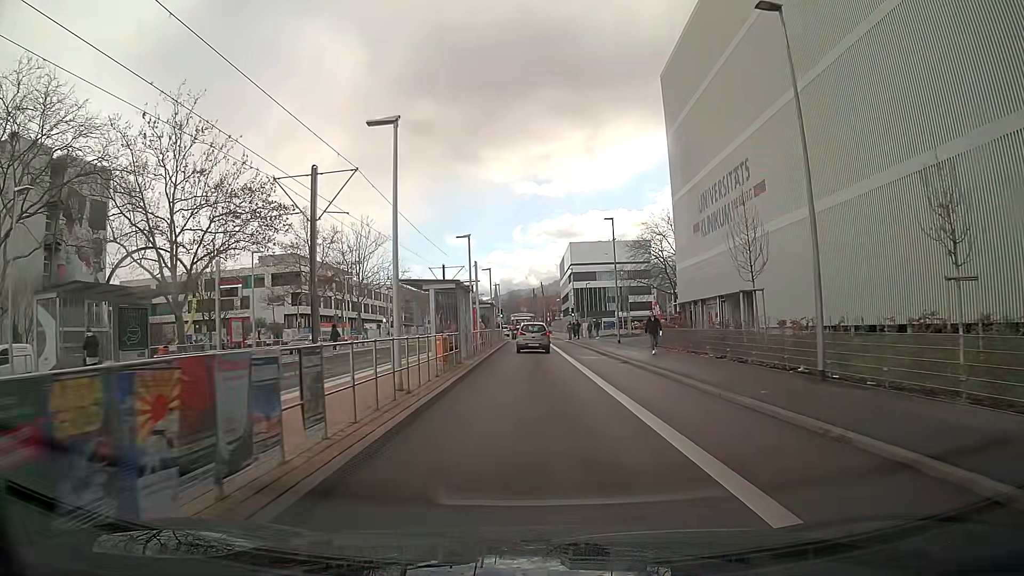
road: secondary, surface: asphalt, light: Day
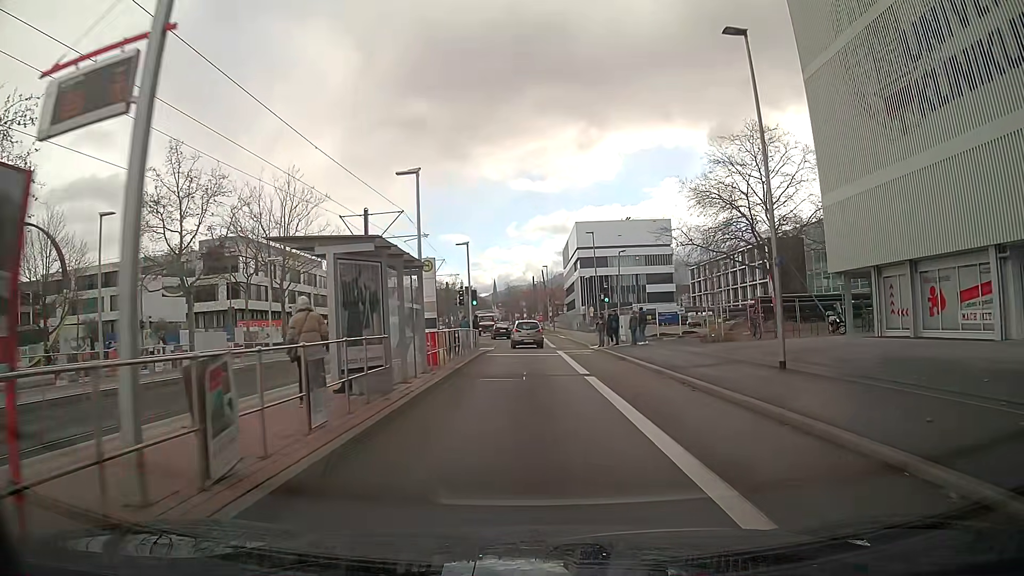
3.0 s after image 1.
(0.0, +29.5) m; 0°
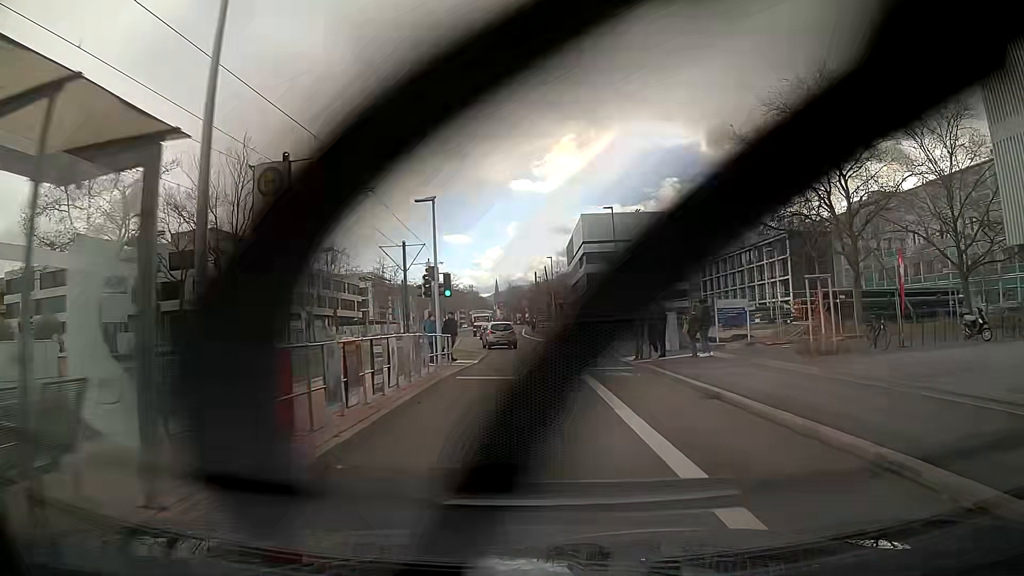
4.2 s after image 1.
(-0.1, +11.9) m; -1°
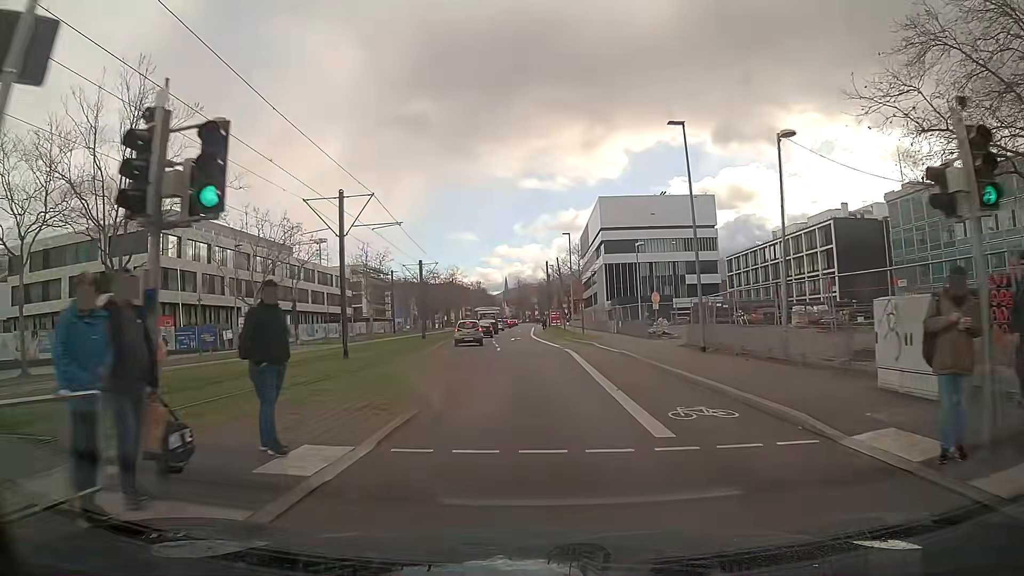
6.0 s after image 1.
(-0.1, +18.0) m; 0°
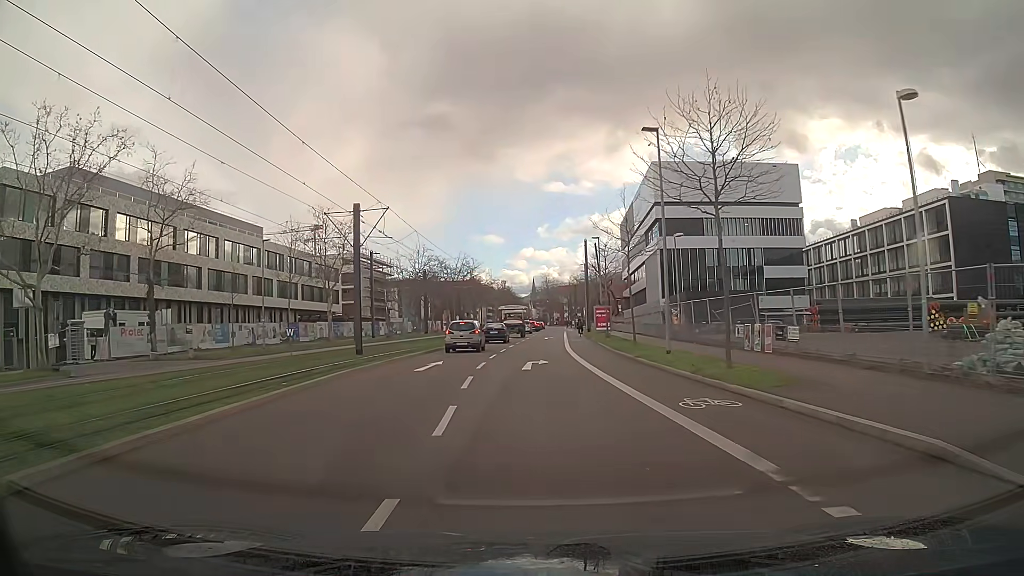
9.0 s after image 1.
(-0.6, +30.7) m; -3°
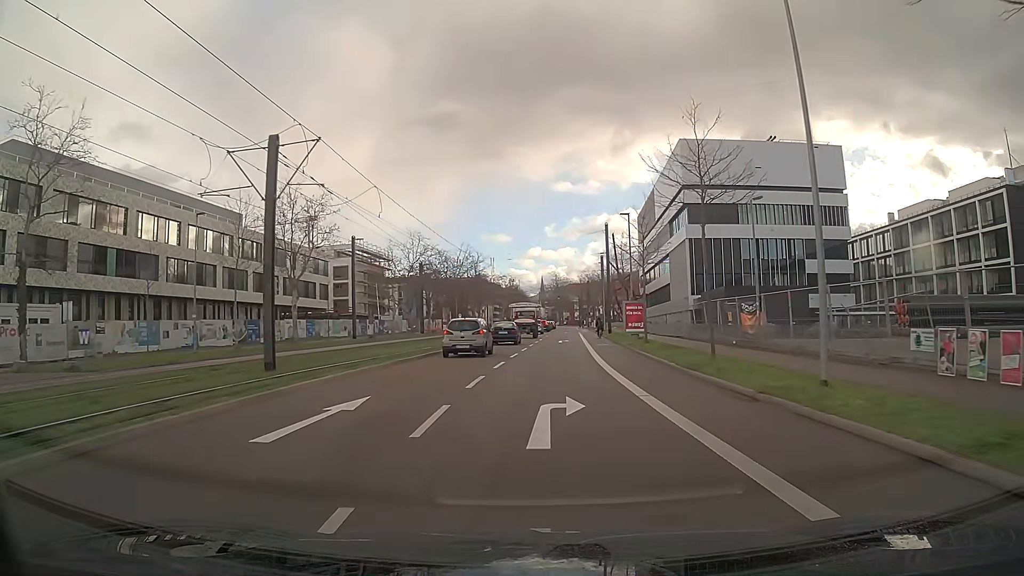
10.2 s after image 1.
(-0.1, +12.4) m; 0°
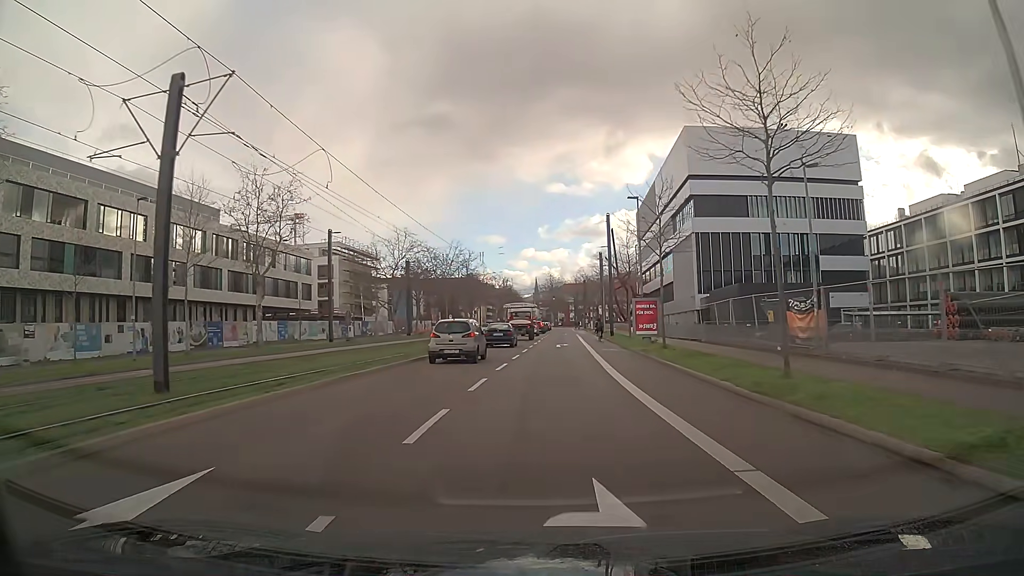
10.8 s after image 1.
(0.0, +6.2) m; +1°
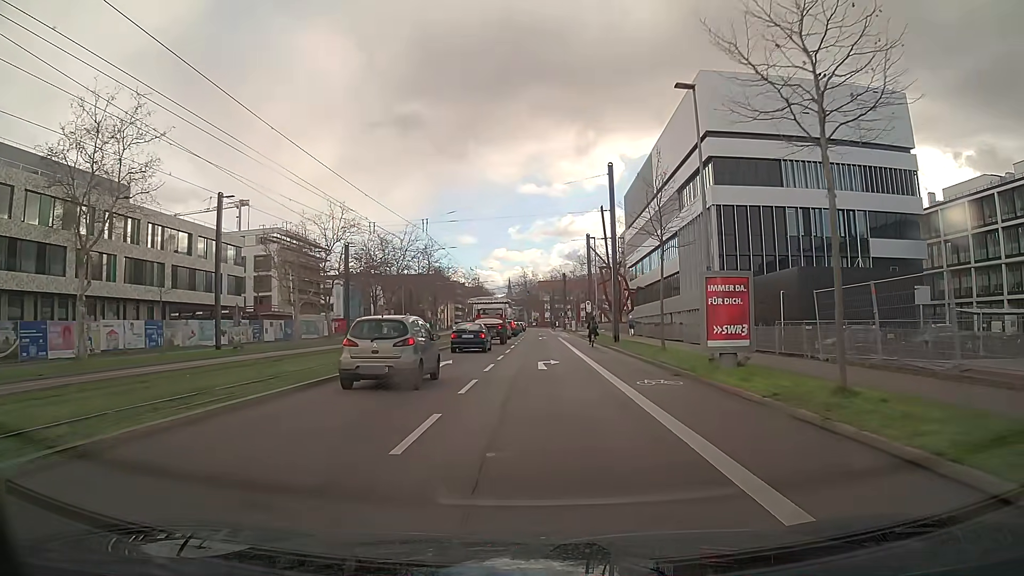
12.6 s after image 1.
(+0.4, +18.7) m; +2°
(0, +10) (0, +20) (0, +30) (0, +40) (0, +50) (+1, +60) (+1, +70) (+1, +80) (+1, +90) (+1, +100) m
